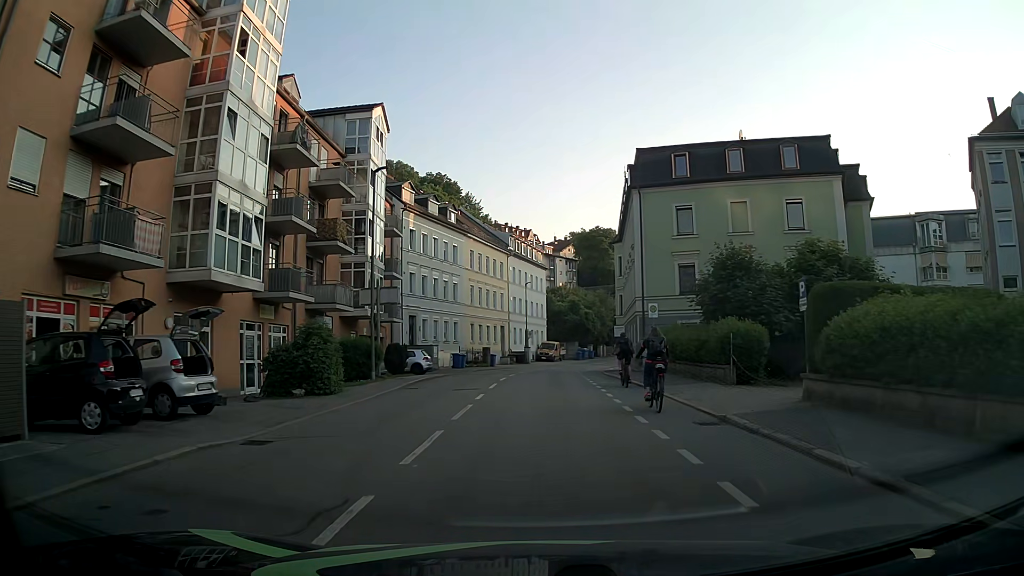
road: tertiary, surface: asphalt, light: Day
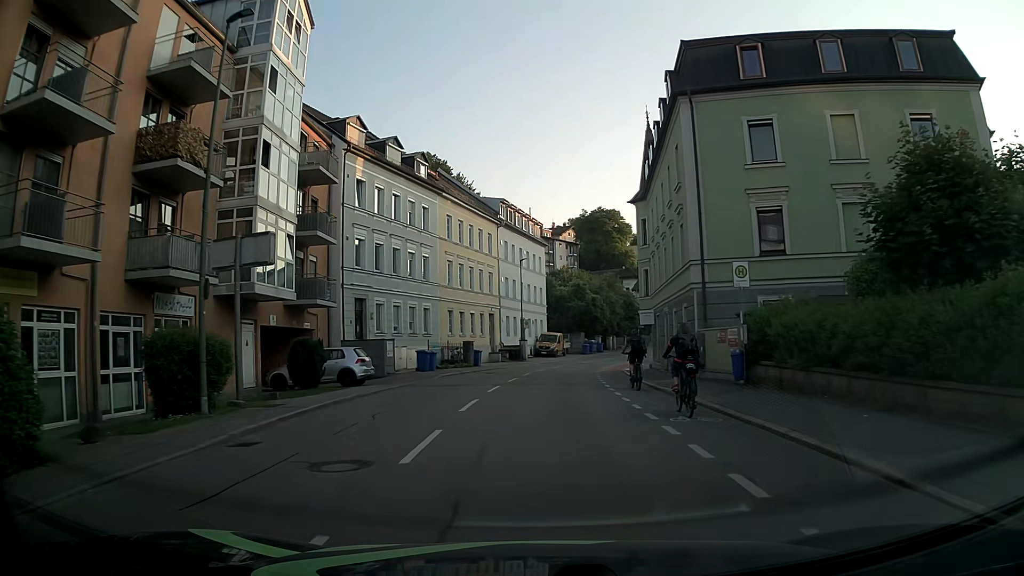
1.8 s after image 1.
(+0.2, +13.9) m; 0°
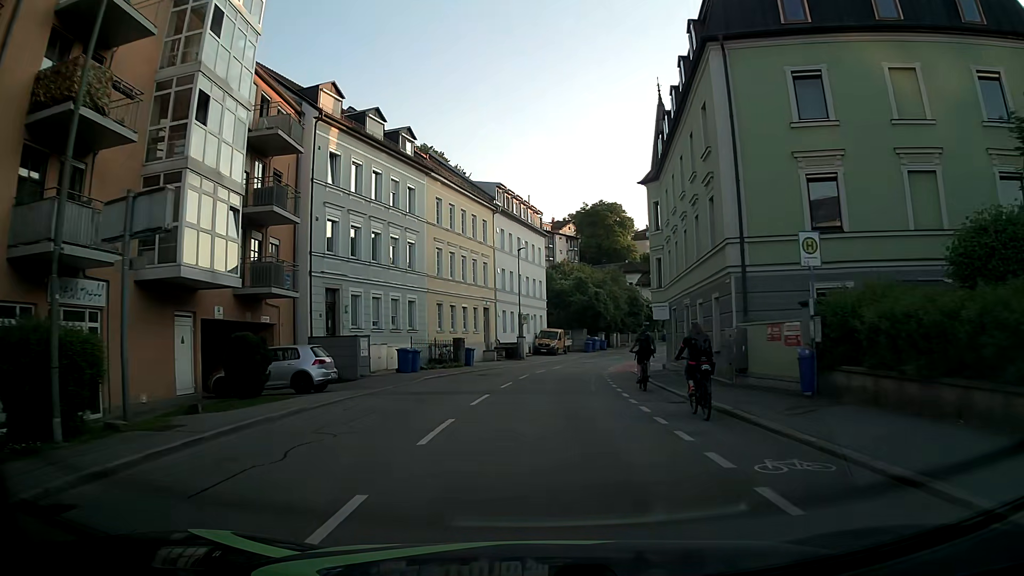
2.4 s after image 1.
(0.0, +4.7) m; 0°
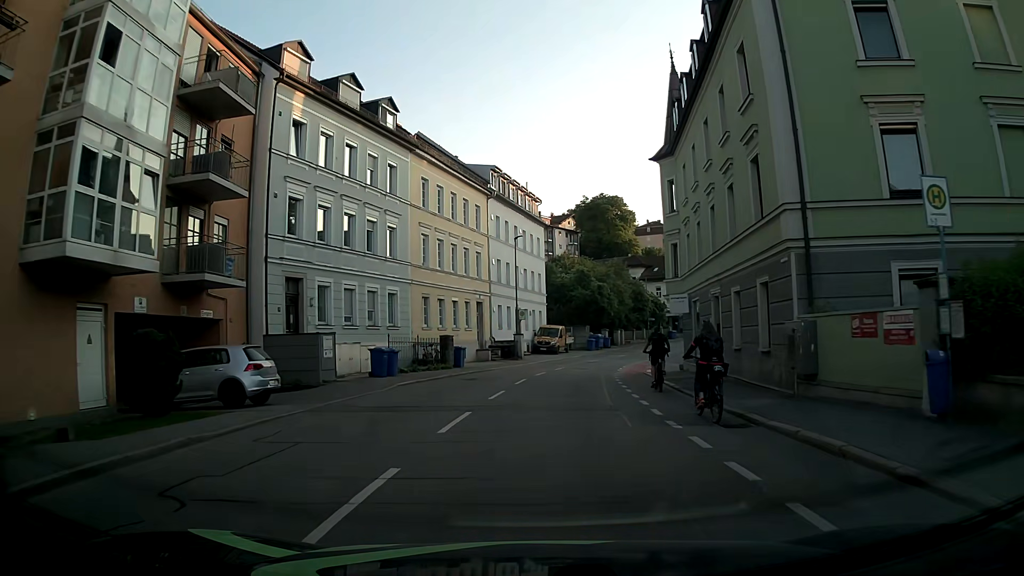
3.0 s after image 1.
(0.0, +4.7) m; 0°
